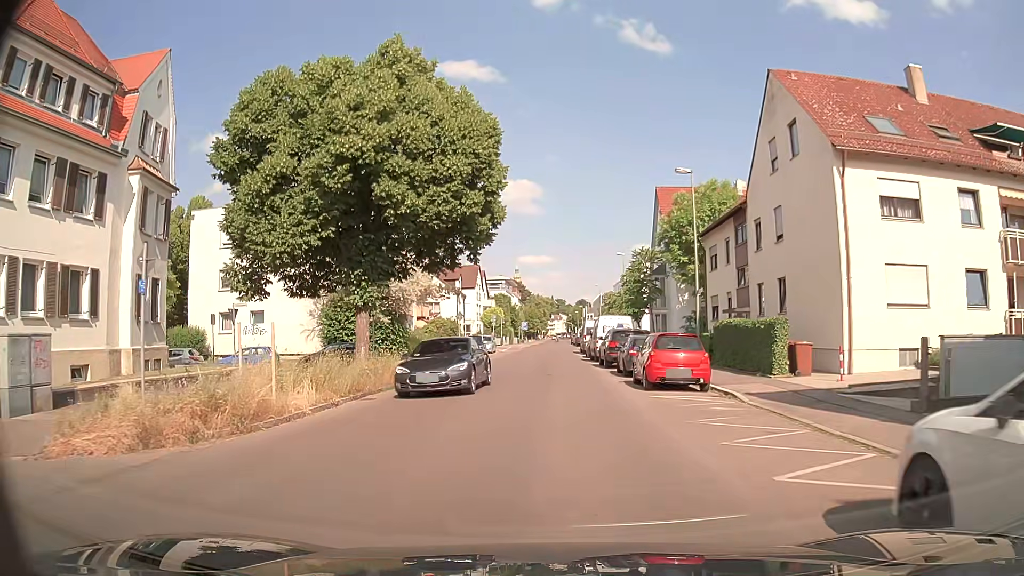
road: tertiary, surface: asphalt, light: Day
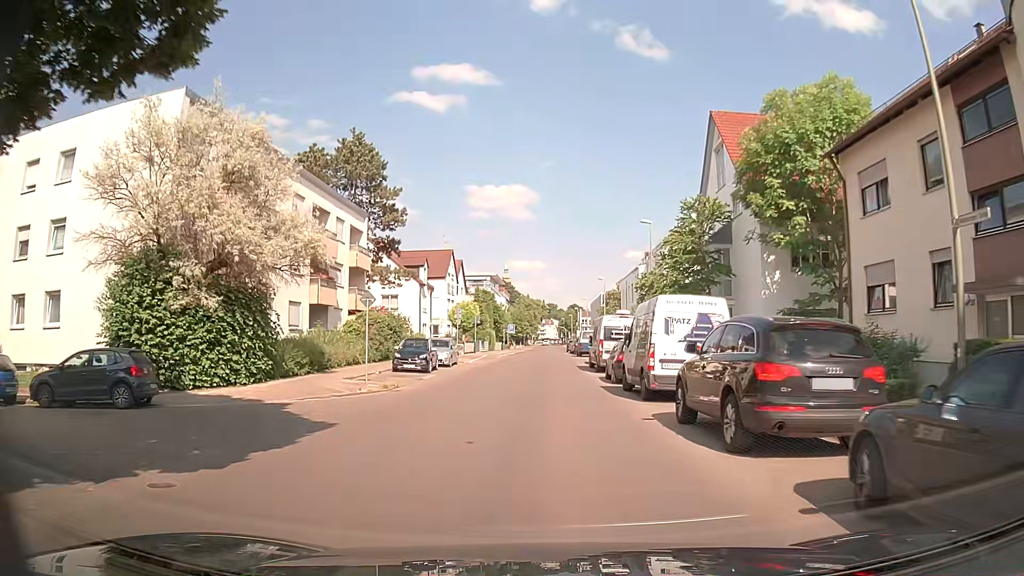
(+0.3, +20.6) m; +1°
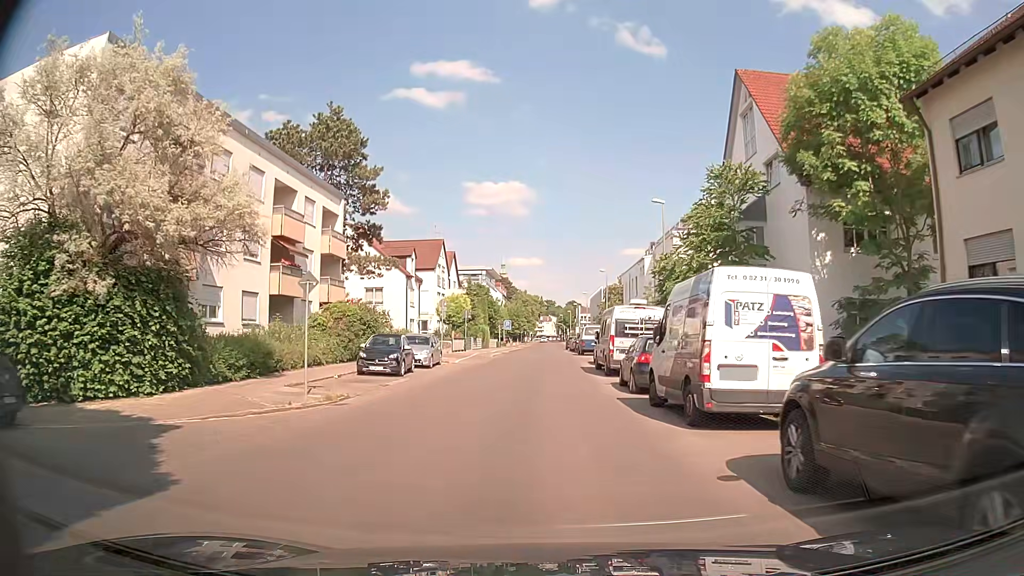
(+0.1, +5.5) m; +1°
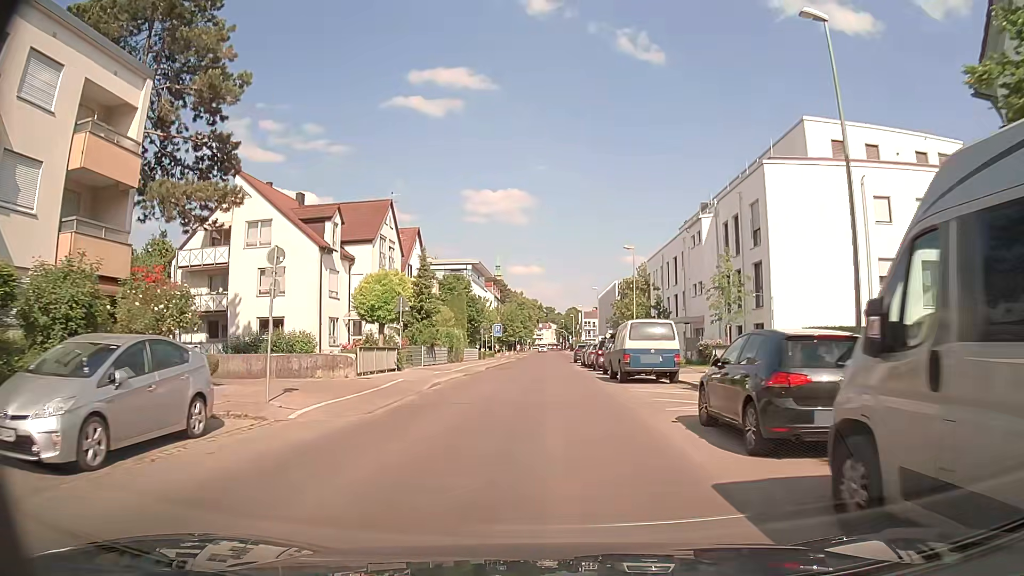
(0.0, +23.8) m; -1°
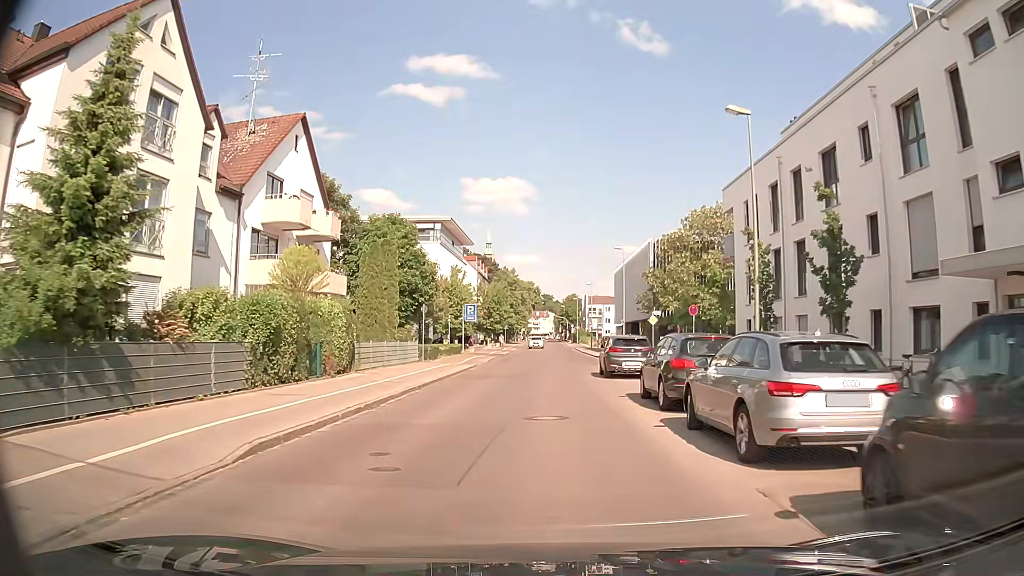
(+0.4, +30.3) m; 0°
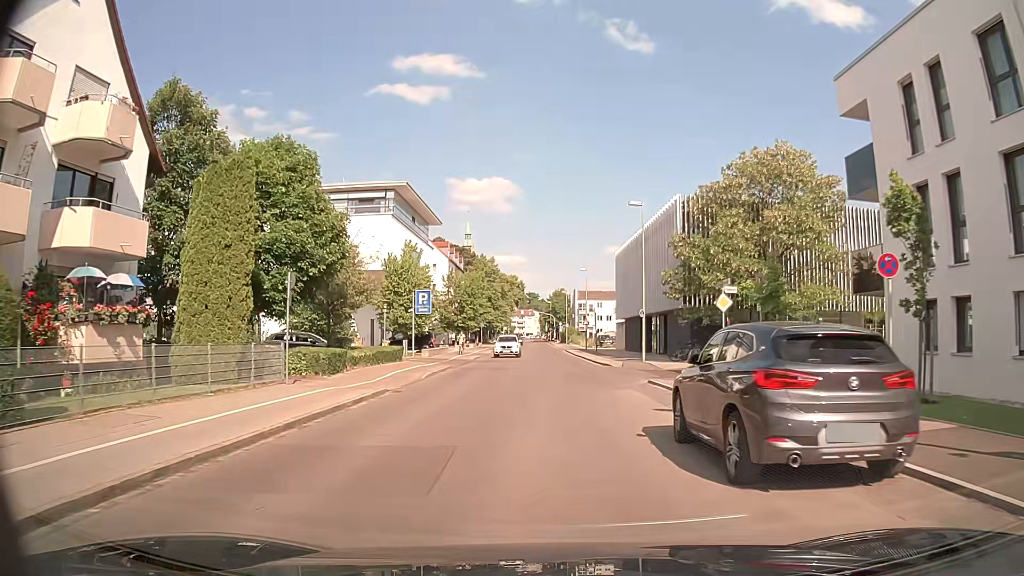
(+0.3, +17.7) m; +1°
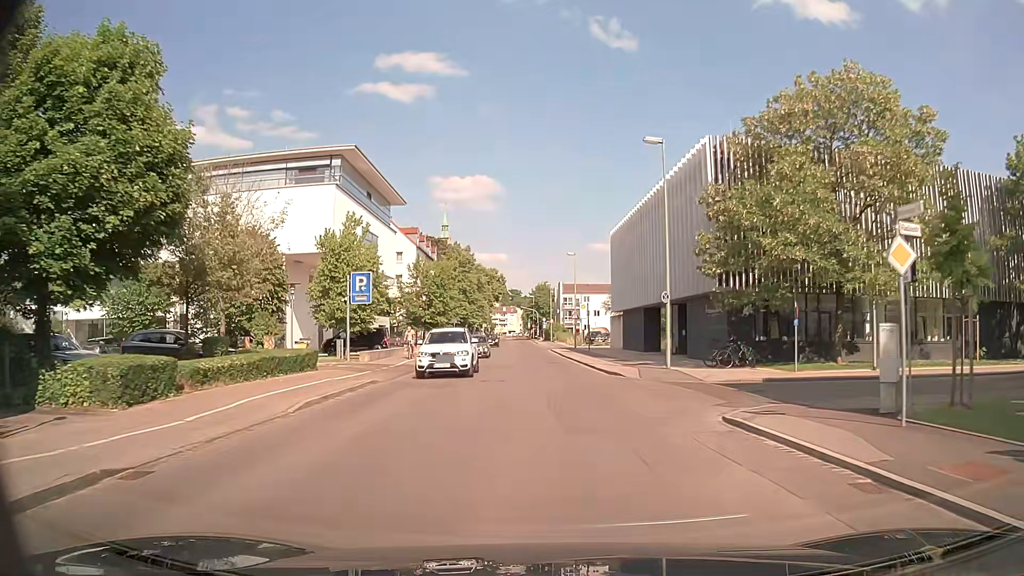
(+0.2, +11.6) m; +2°
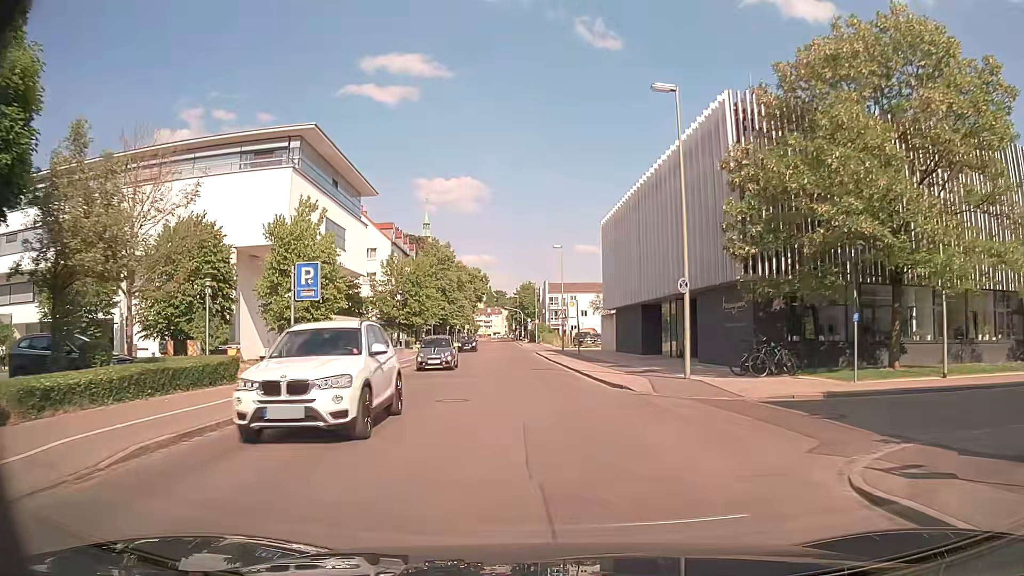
(+0.1, +5.8) m; +2°
(0, +10) (0, +20) (-1, +30) (-2, +40) (-2, +50) (-3, +60) (-4, +70) (-5, +80) (-6, +90) (-6, +100) m
